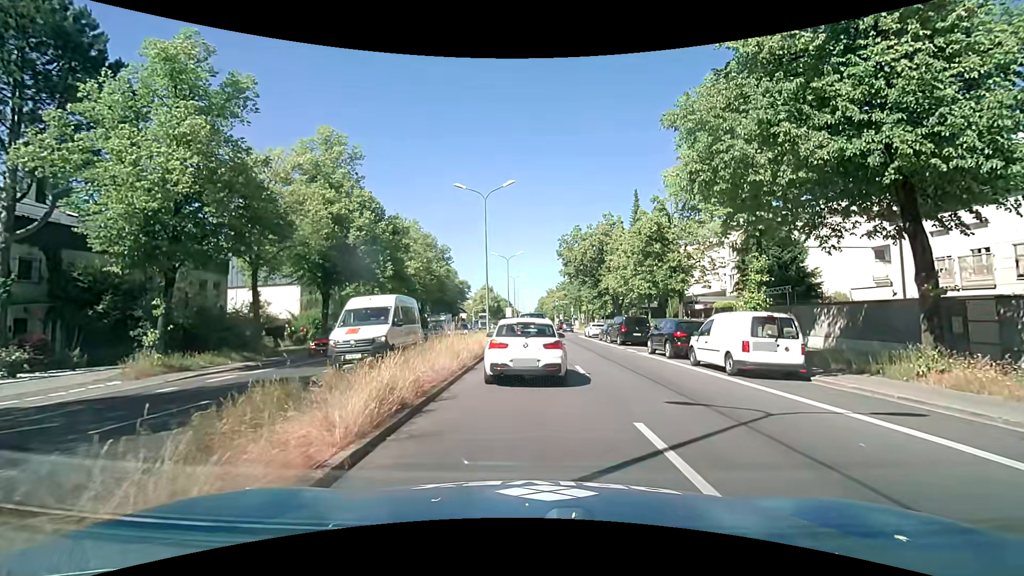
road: primary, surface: asphalt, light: Day
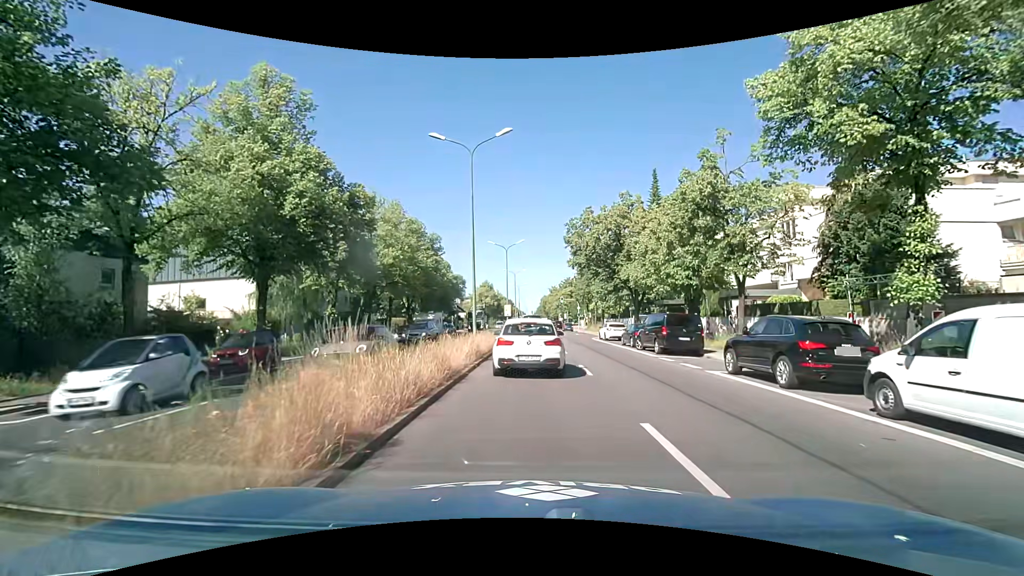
(-0.1, +9.2) m; 0°
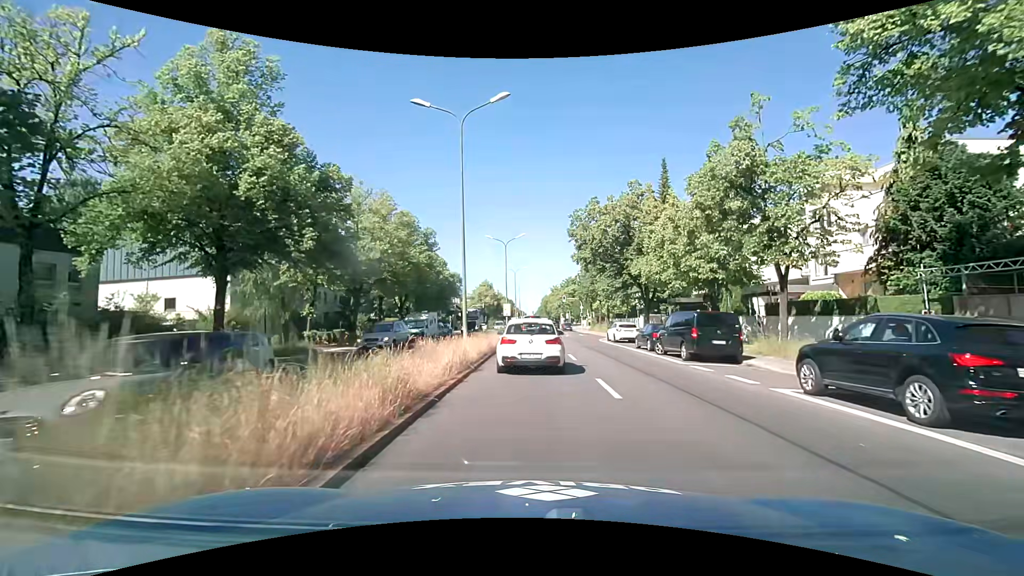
(-0.1, +3.9) m; -2°
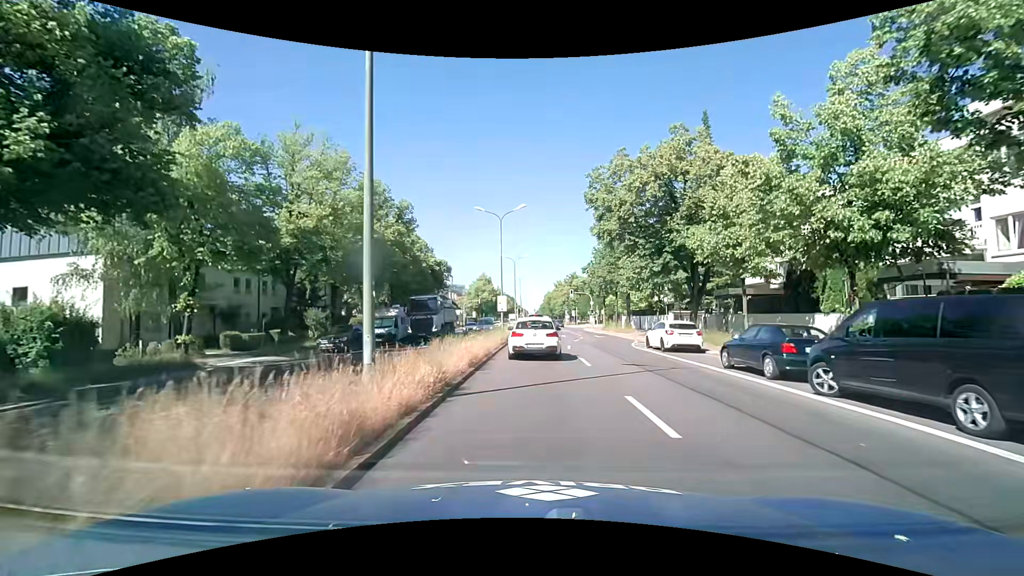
(+0.1, +12.1) m; 0°
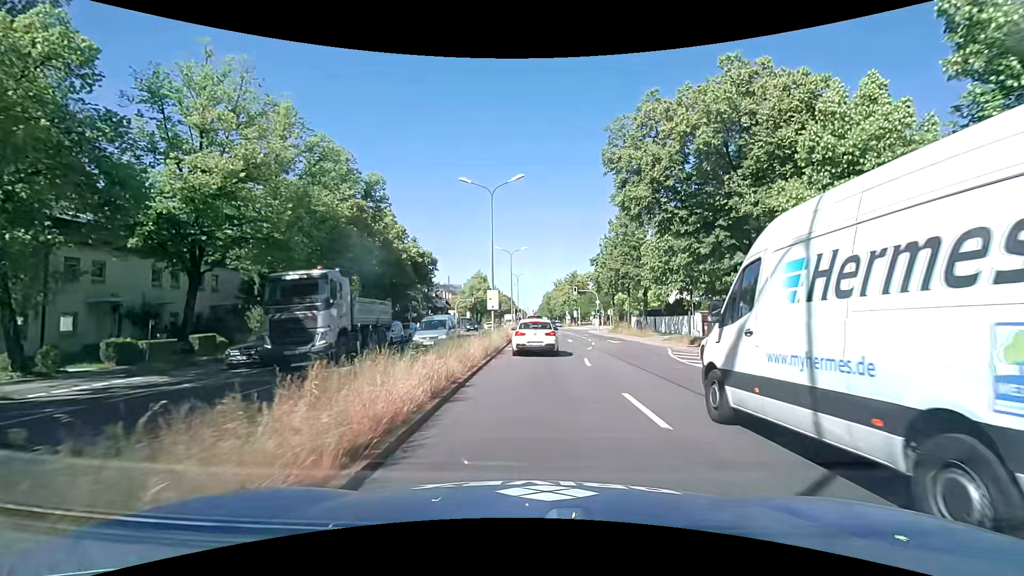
(0.0, +8.5) m; +1°
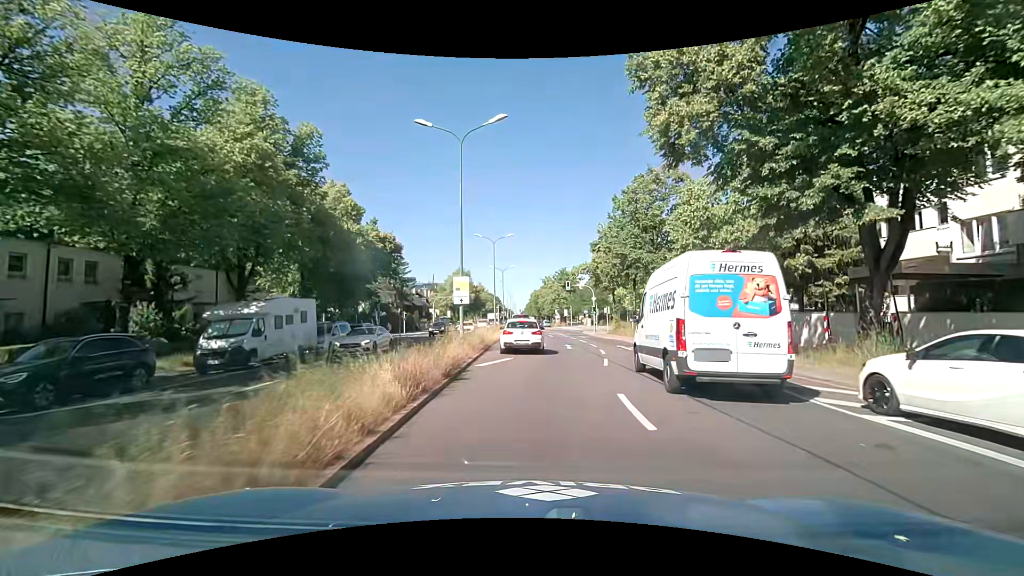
(0.0, +9.2) m; +1°
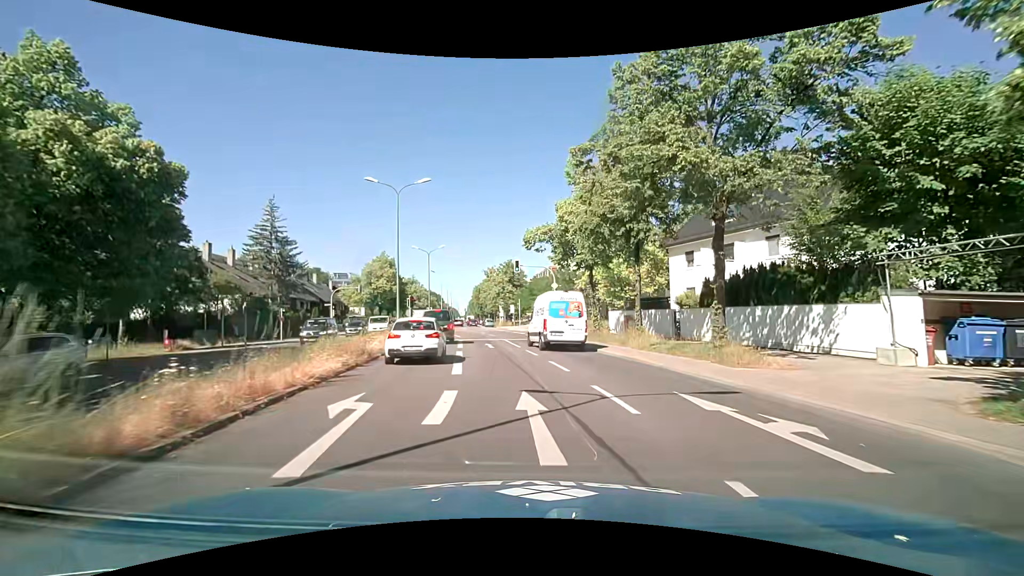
(+1.0, +20.3) m; +6°
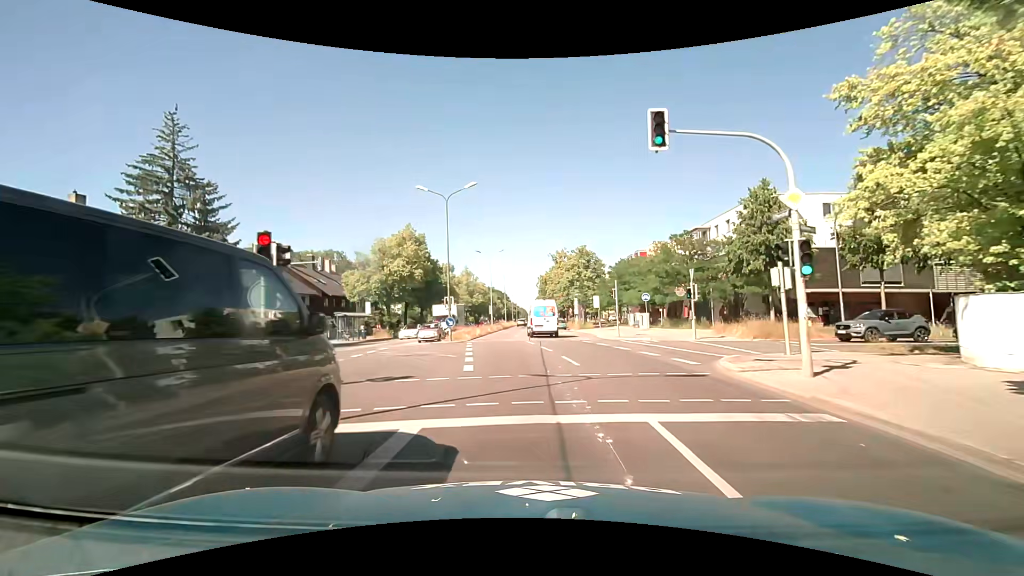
(-1.9, +28.4) m; -7°
(0, +10) (-1, +20) (-2, +30) (-2, +40) (-3, +50) (-3, +60) (-2, +70) (-2, +80) (-3, +90) (-3, +100) m
